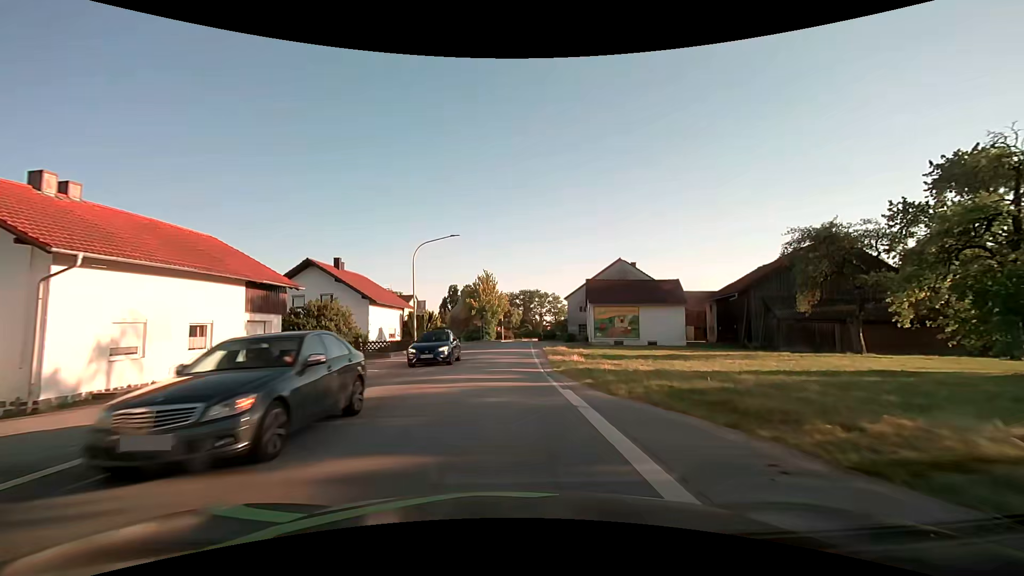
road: secondary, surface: asphalt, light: Day
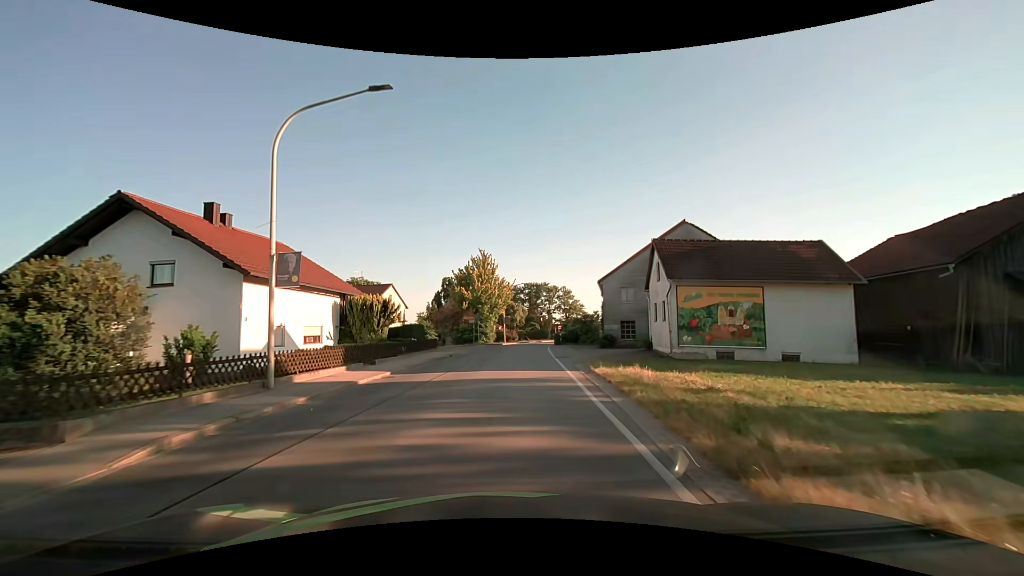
(0.0, +19.7) m; 0°
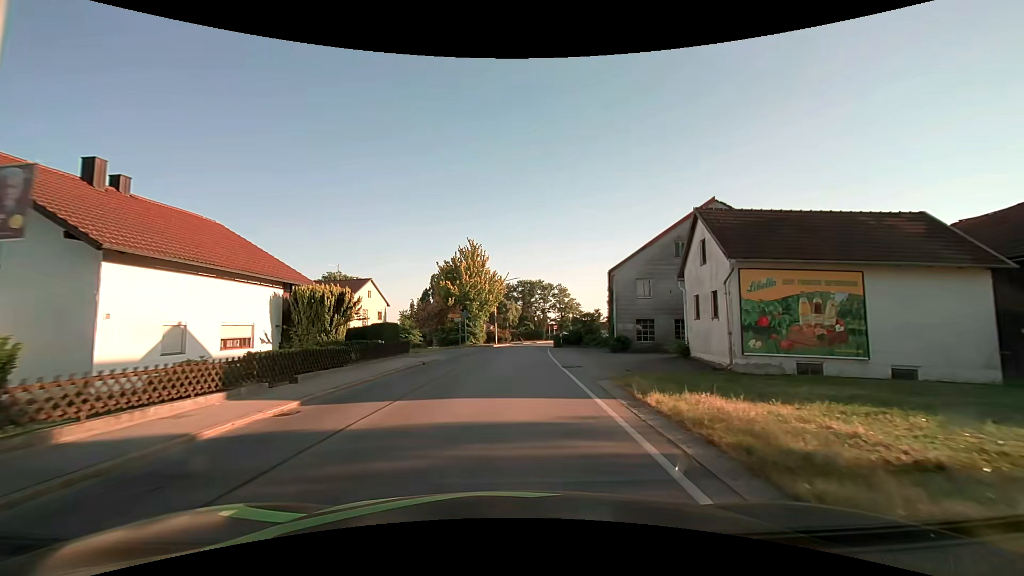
(+0.1, +6.7) m; +1°
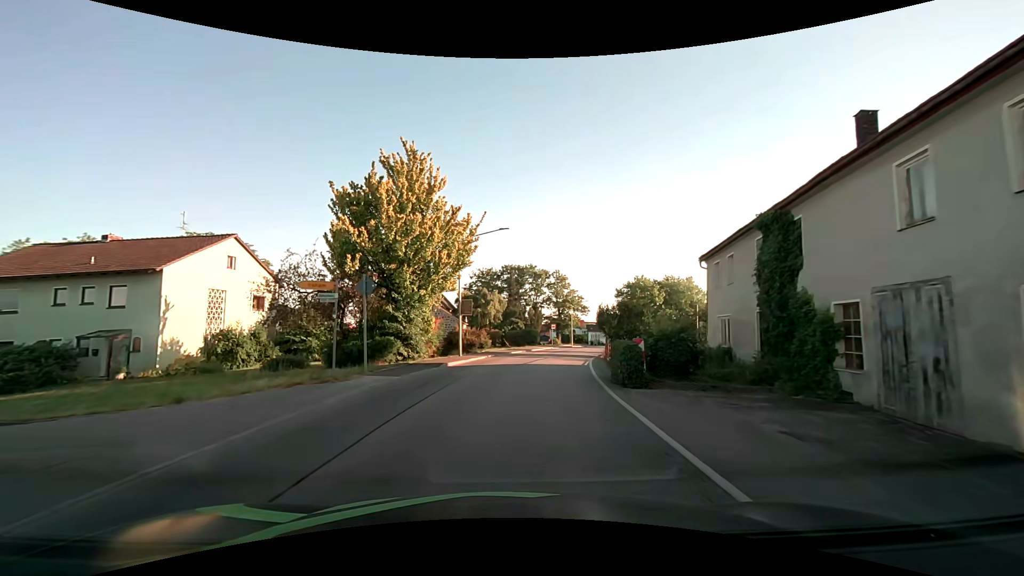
(+0.4, +27.3) m; +2°
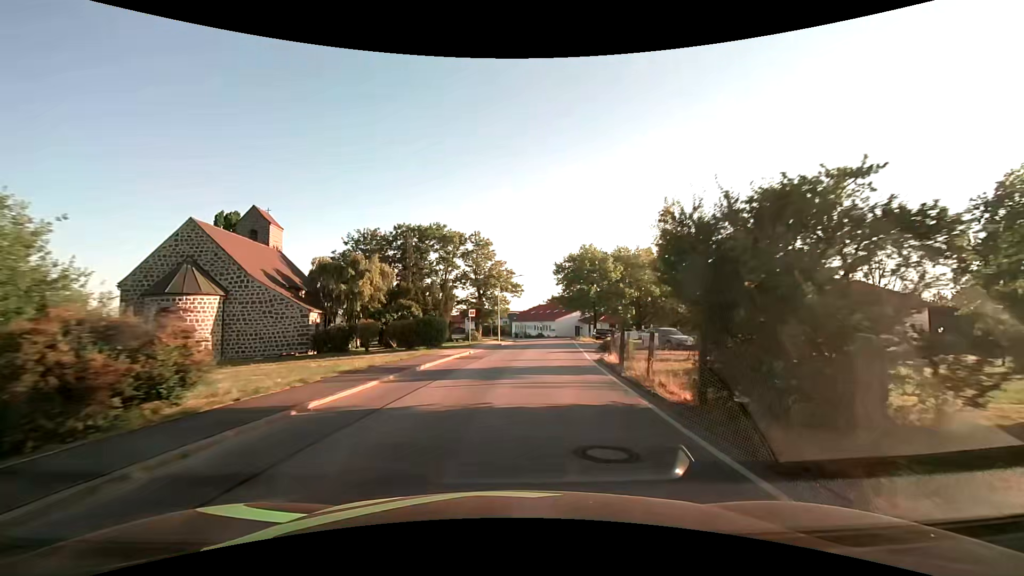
(+2.1, +27.8) m; +10°
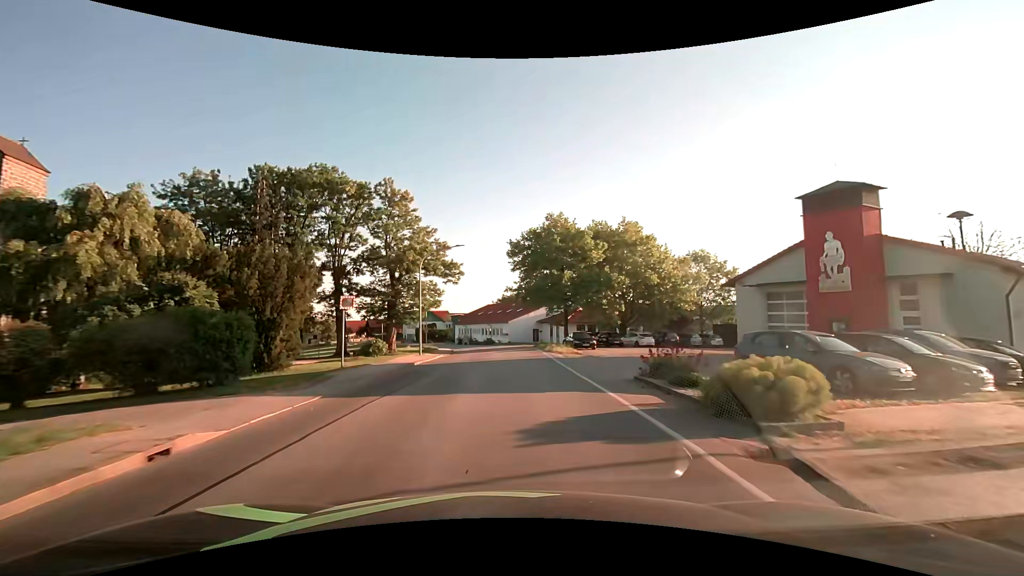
(+1.2, +21.5) m; +5°
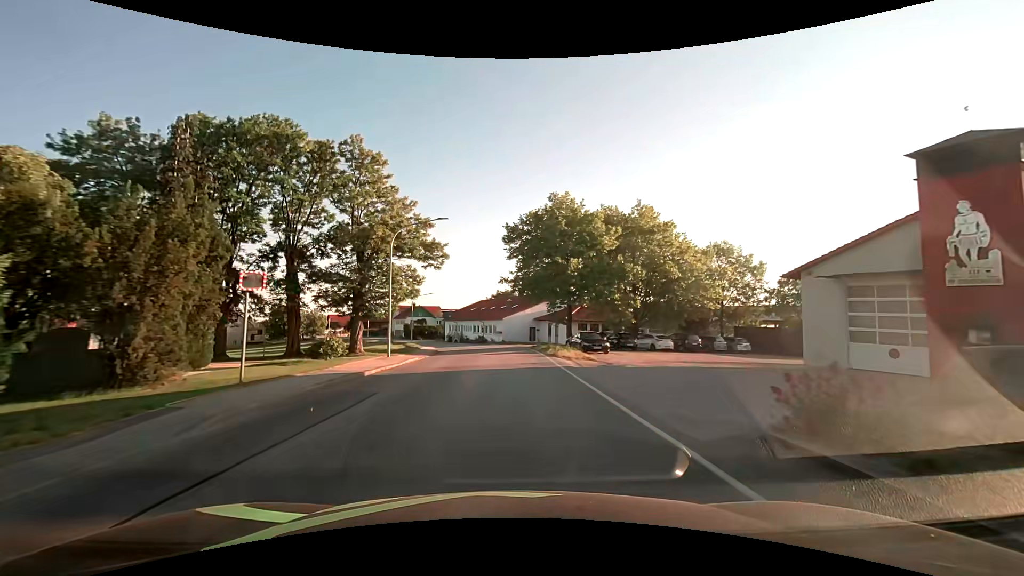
(+0.1, +7.3) m; +1°
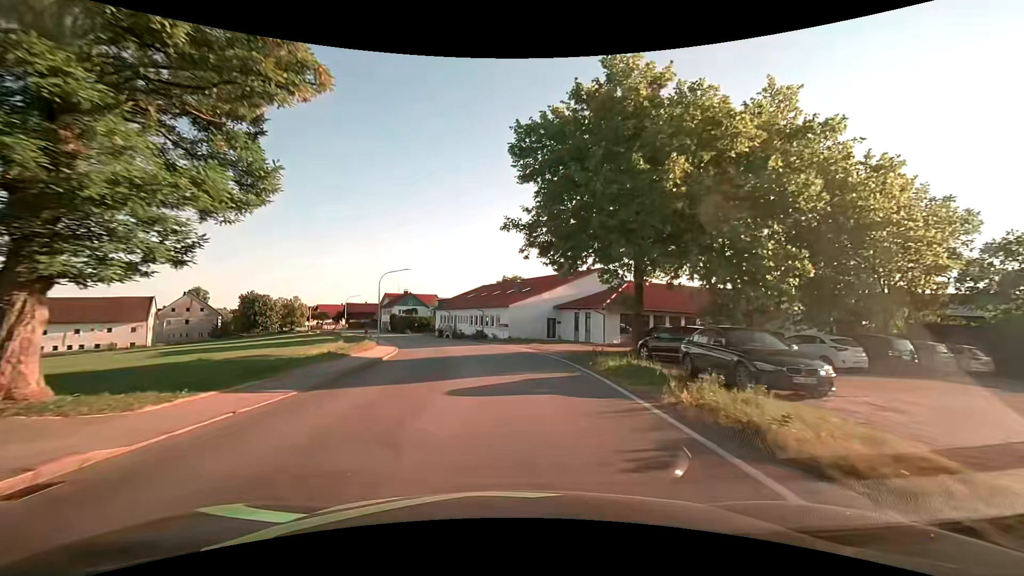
(-0.1, +21.5) m; -1°
(0, +10) (-1, +20) (-2, +30) (-3, +40) (-6, +50) (-8, +59) (-12, +69) (-15, +78) (-19, +87) (-23, +96) m
